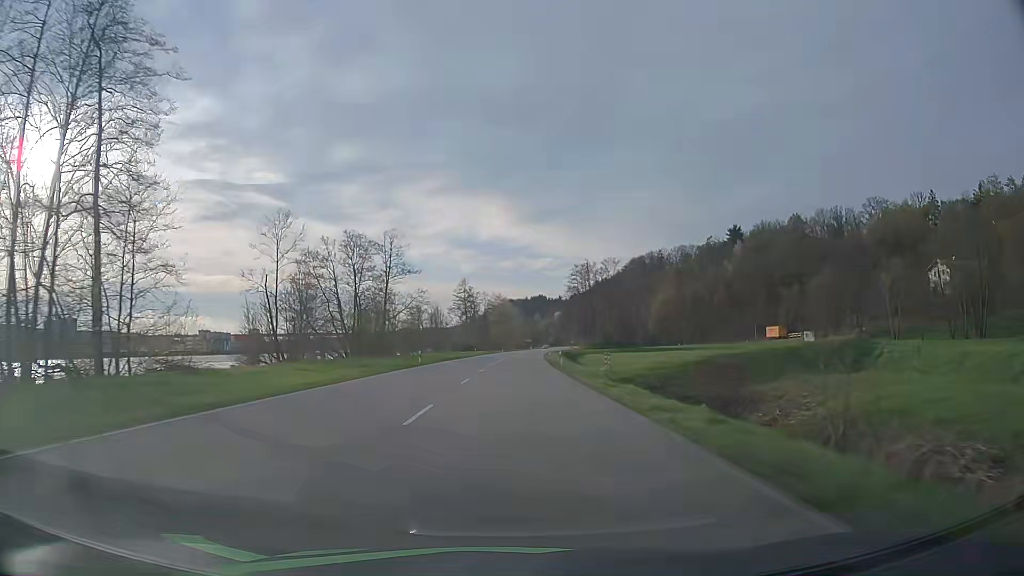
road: primary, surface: asphalt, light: Day
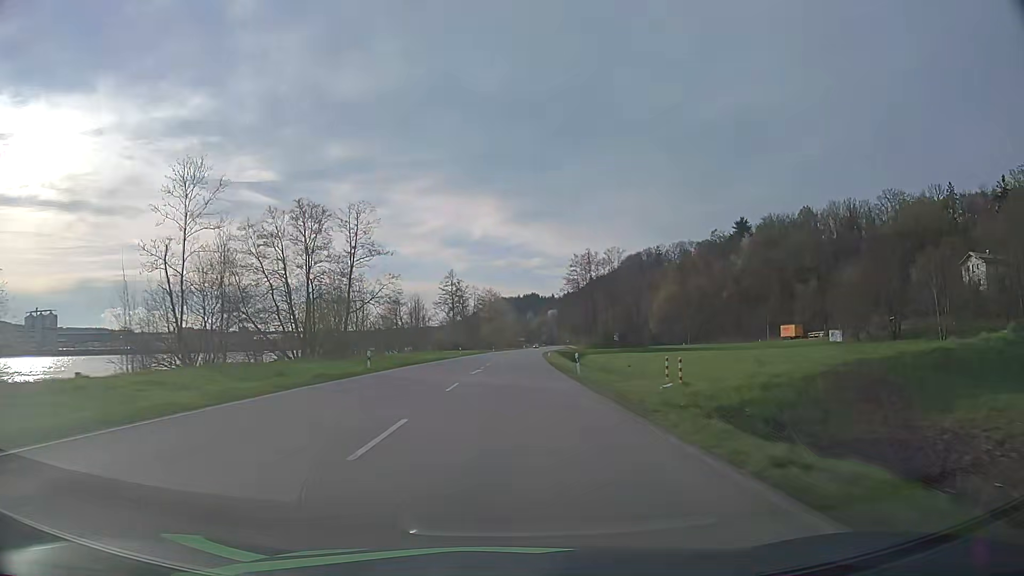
(+0.1, +15.9) m; +1°
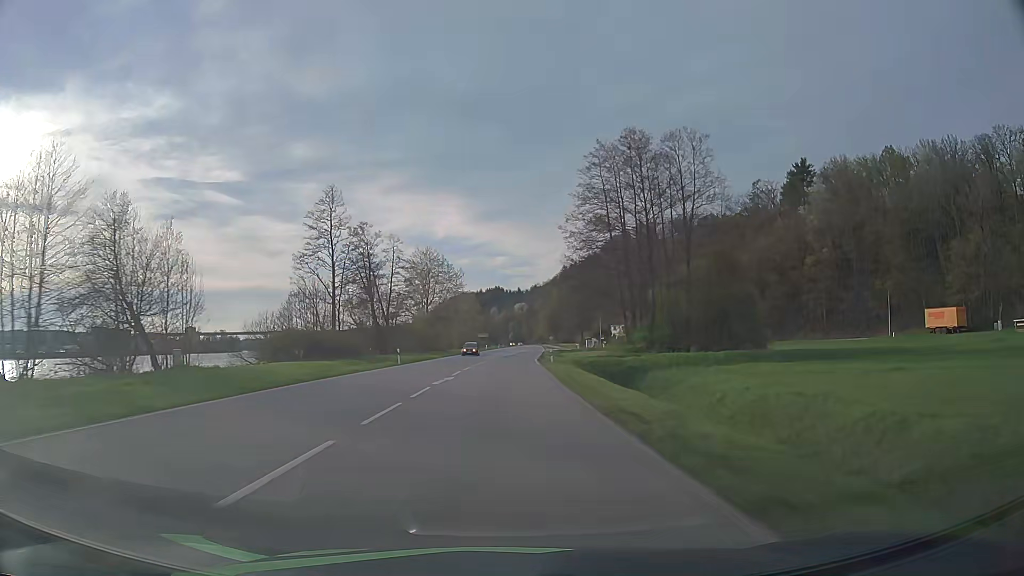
(+2.3, +79.3) m; +3°
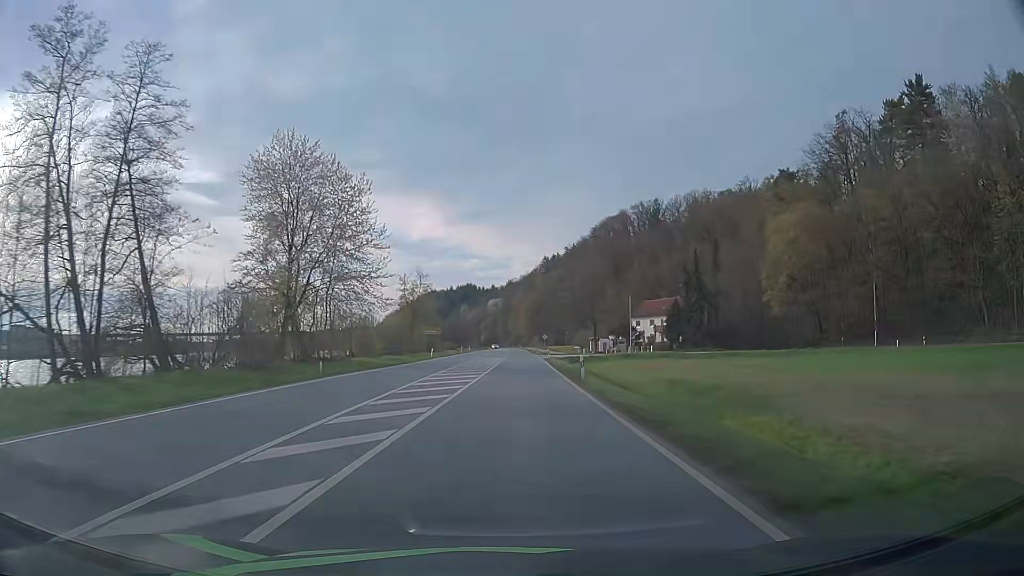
(+1.0, +63.3) m; +2°
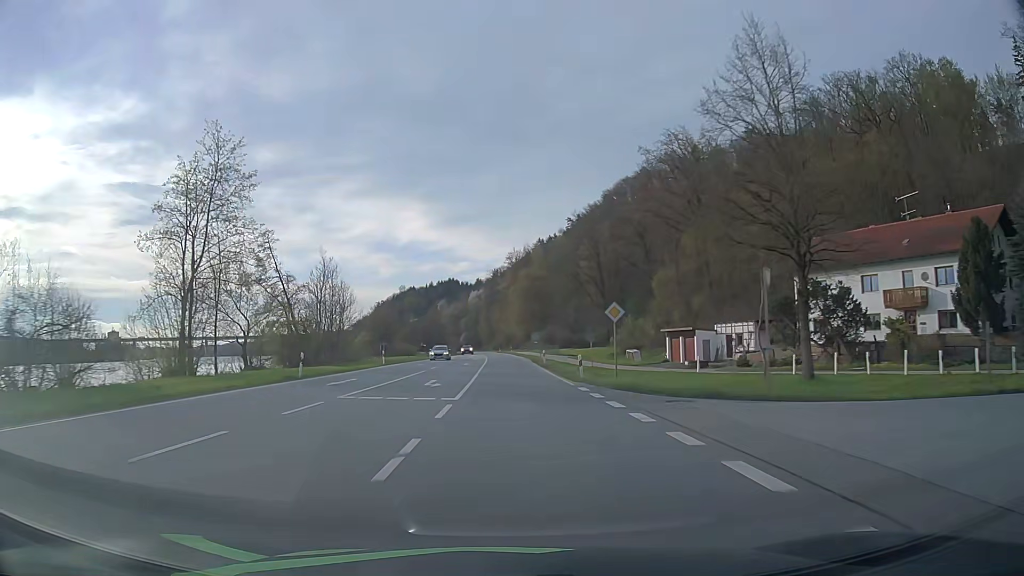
(+1.8, +78.8) m; +1°
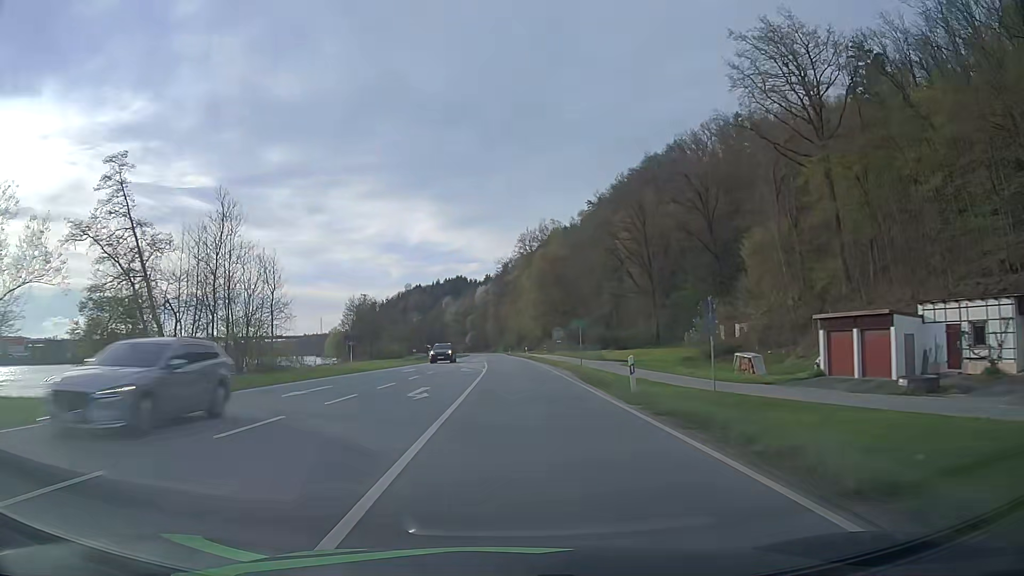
(-0.2, +31.4) m; -1°
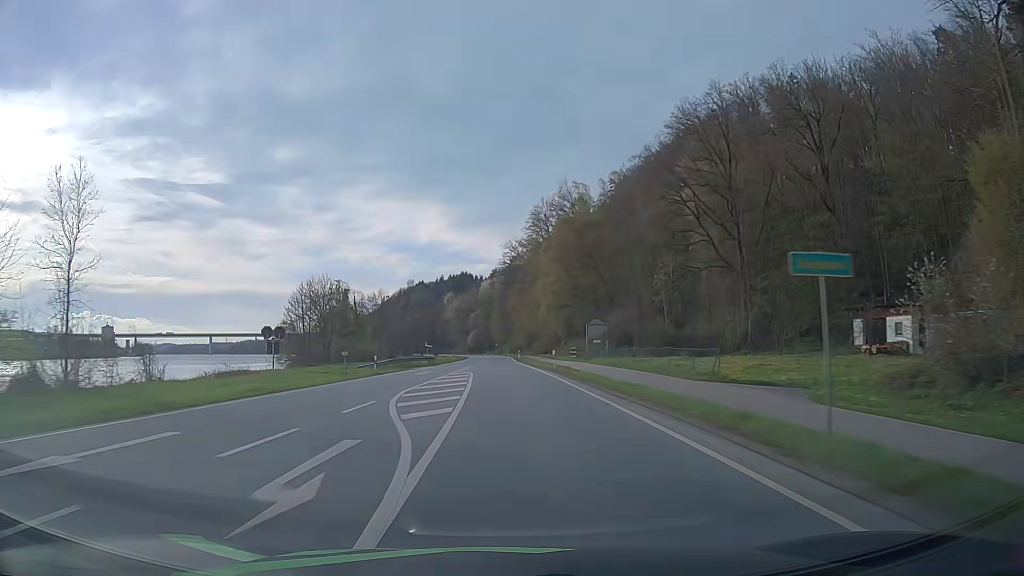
(-0.3, +31.3) m; -1°
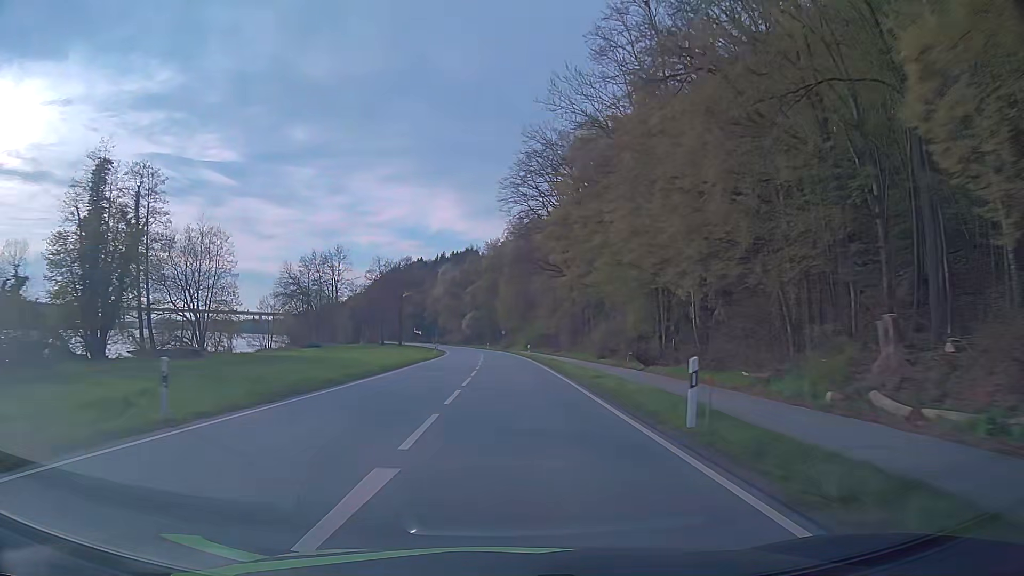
(-1.3, +75.2) m; -1°
(0, +10) (0, +20) (0, +30) (0, +40) (0, +50) (-1, +60) (-1, +70) (-2, +80) (-3, +90) (-4, +100) m
